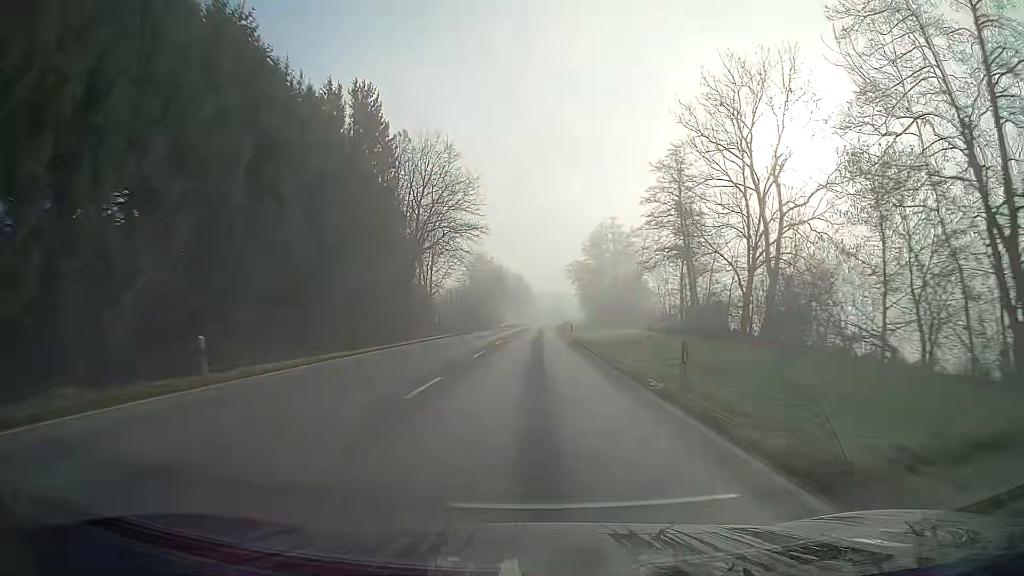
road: primary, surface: asphalt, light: Day
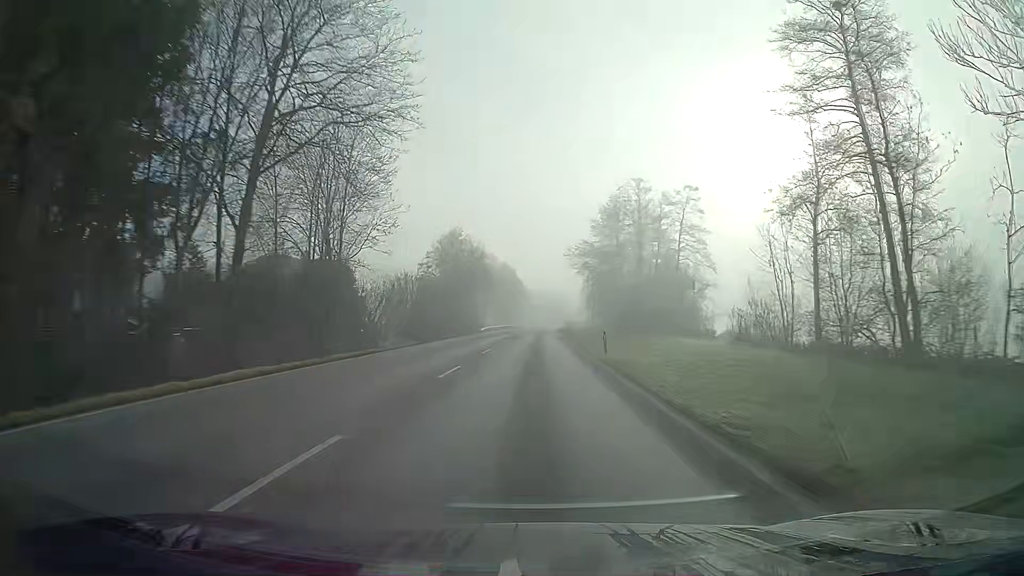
(+0.1, +31.6) m; +1°
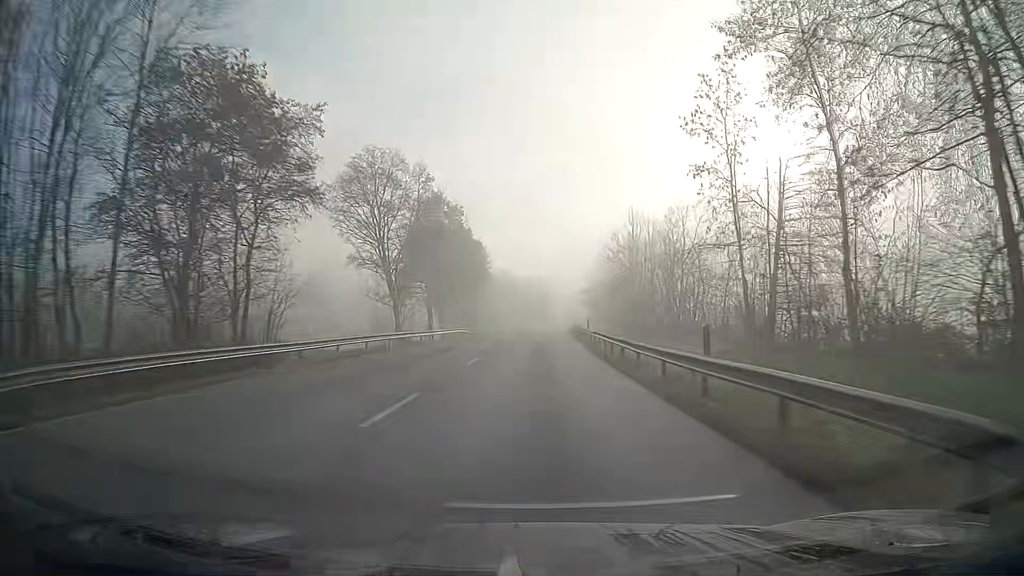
(+1.1, +79.1) m; +2°
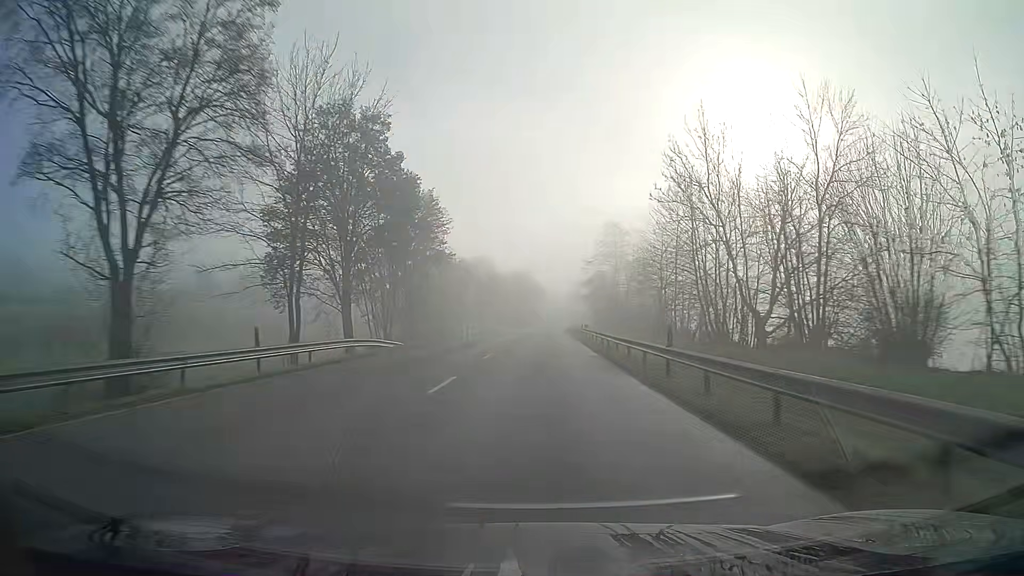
(+0.3, +31.7) m; +1°
(0, +10) (0, +20) (0, +30) (0, +40) (+1, +50) (+1, +60) (+1, +70) (+2, +80) (+2, +90) (+3, +100) m
